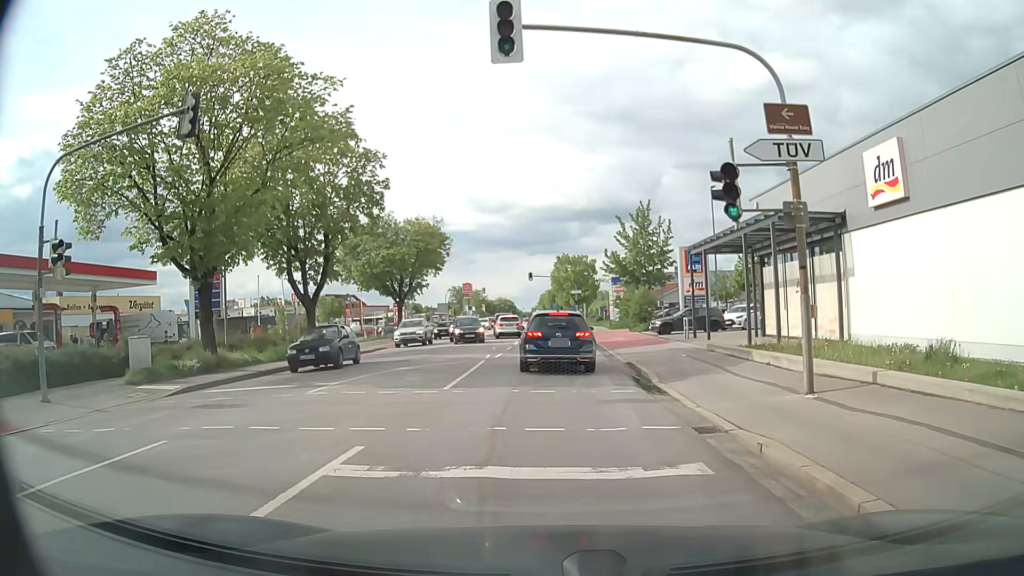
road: secondary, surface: asphalt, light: Day
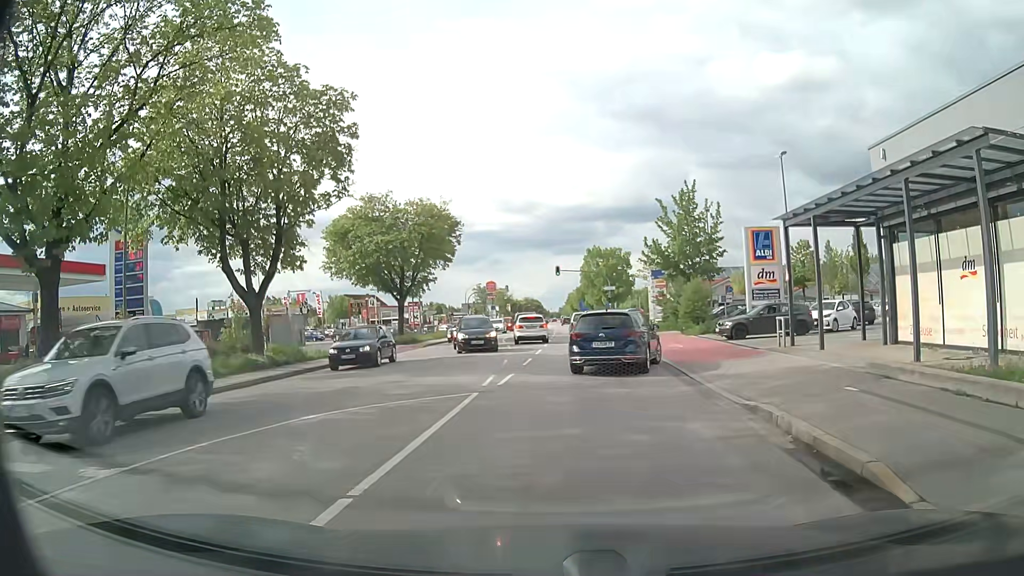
(-0.1, +9.4) m; -2°
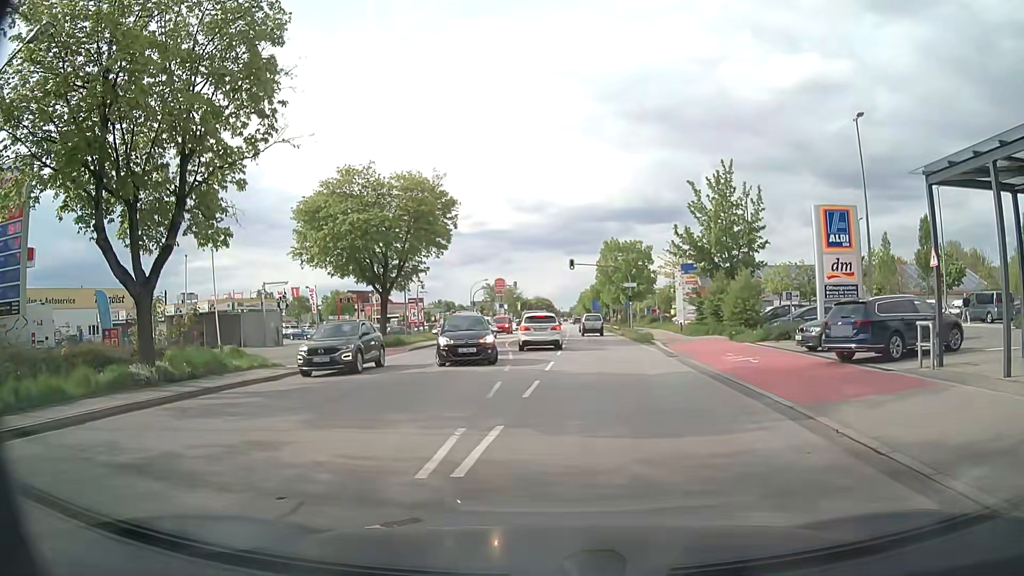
(-0.1, +8.0) m; 0°
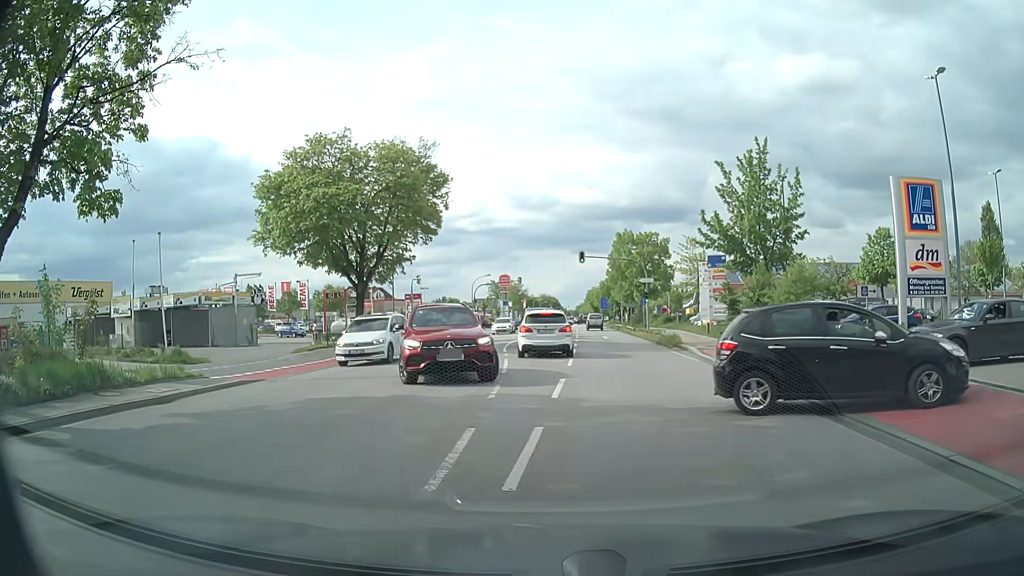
(-0.1, +6.2) m; -2°
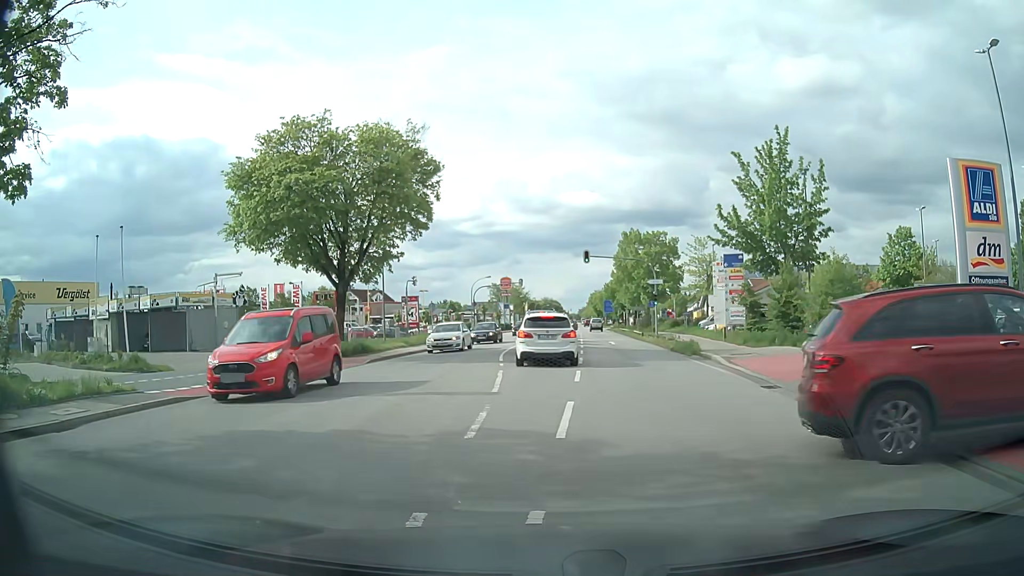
(0.0, +3.5) m; +1°
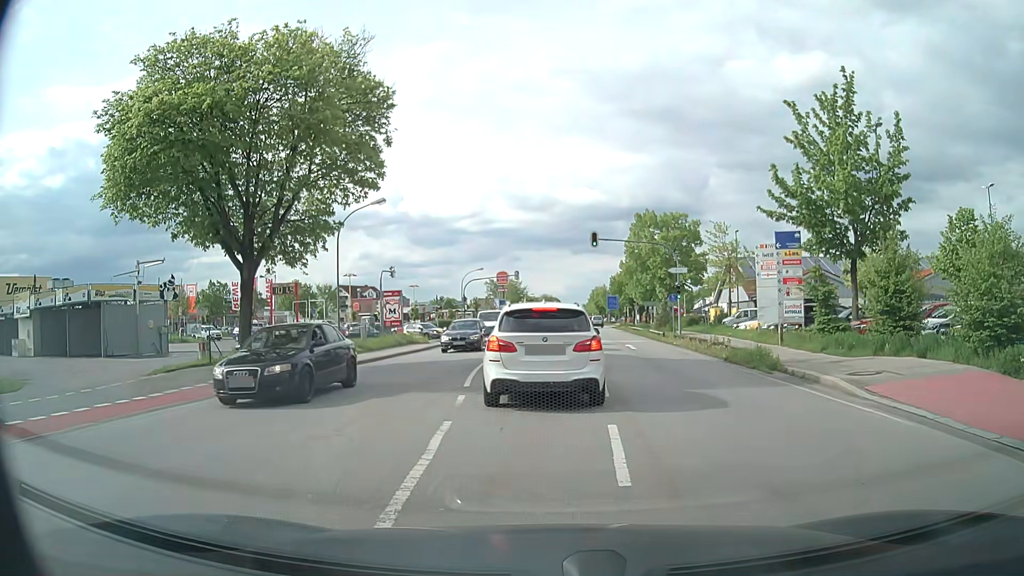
(-0.1, +9.7) m; -1°
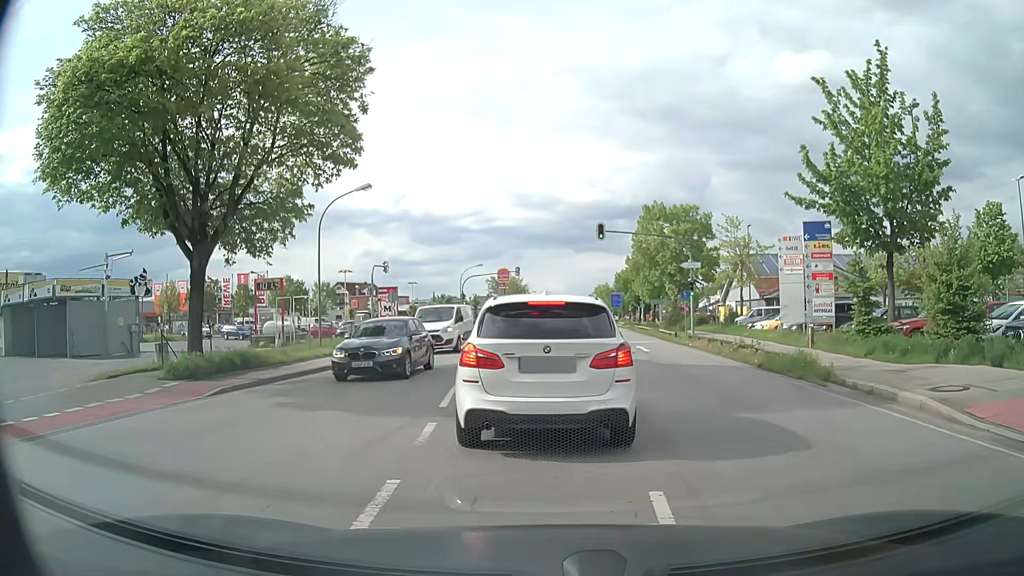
(0.0, +3.2) m; +1°
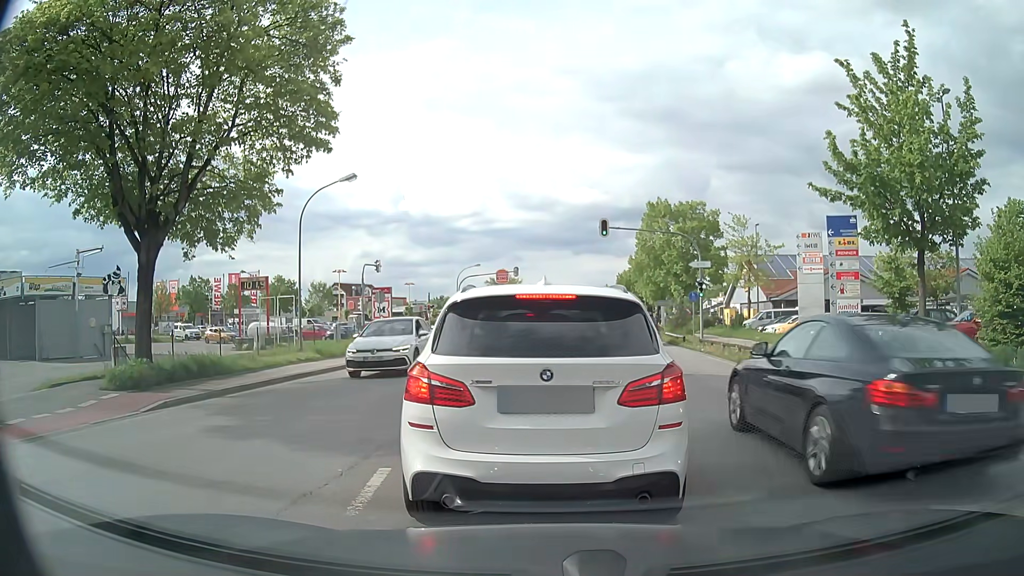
(0.0, +2.4) m; -1°
